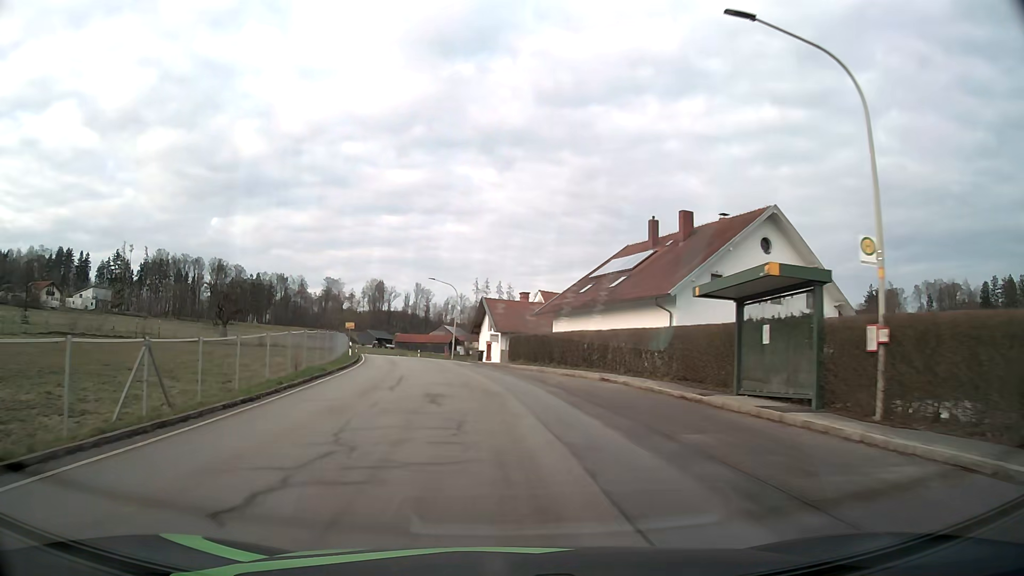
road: tertiary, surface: asphalt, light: Day
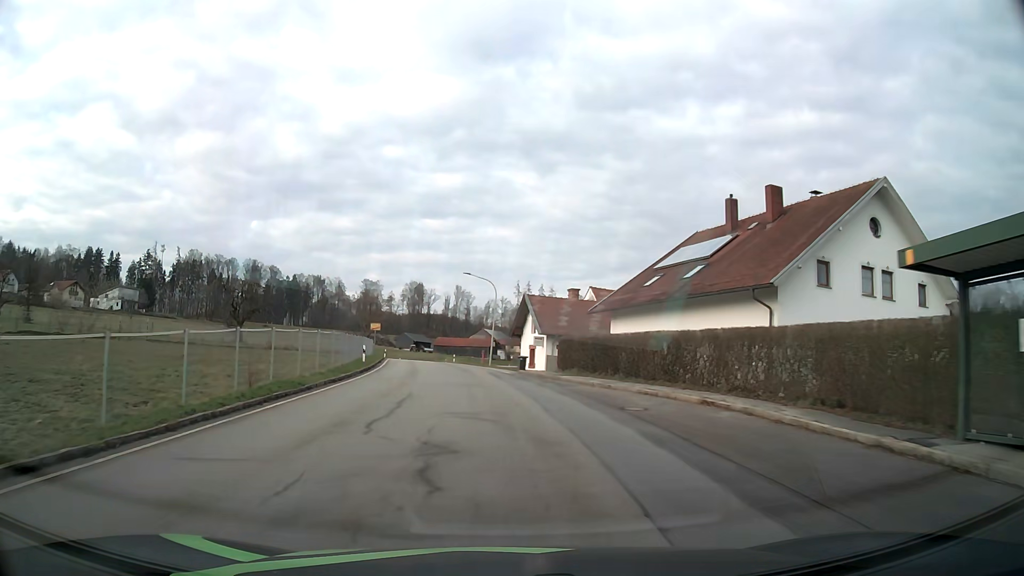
(-0.3, +8.0) m; -4°
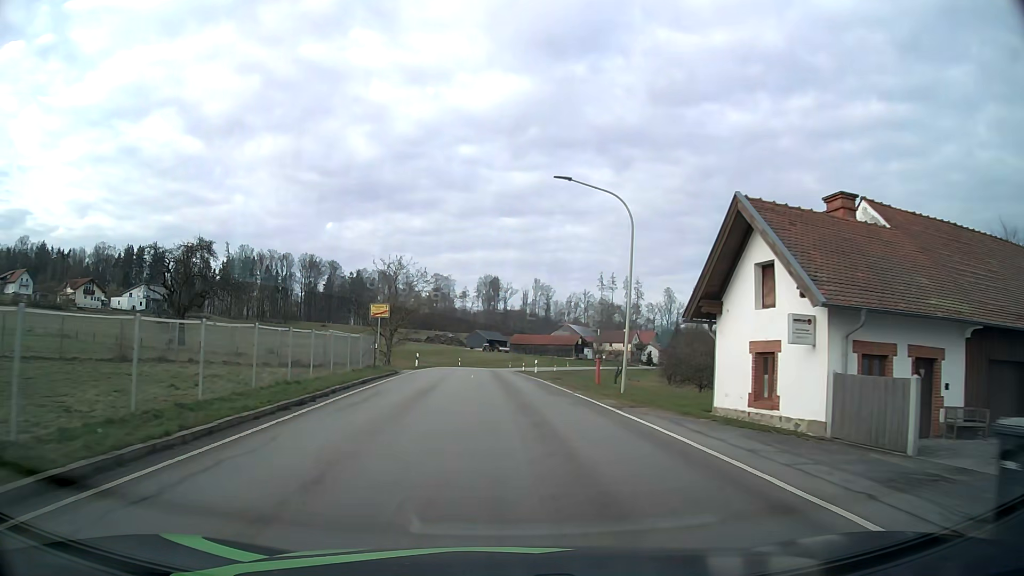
(-2.4, +32.1) m; -7°
(0, +10) (0, +20) (-1, +30) (-1, +40) (-1, +50) (-1, +60) (-1, +70) (-1, +80) (0, +90) (+1, +100) m
